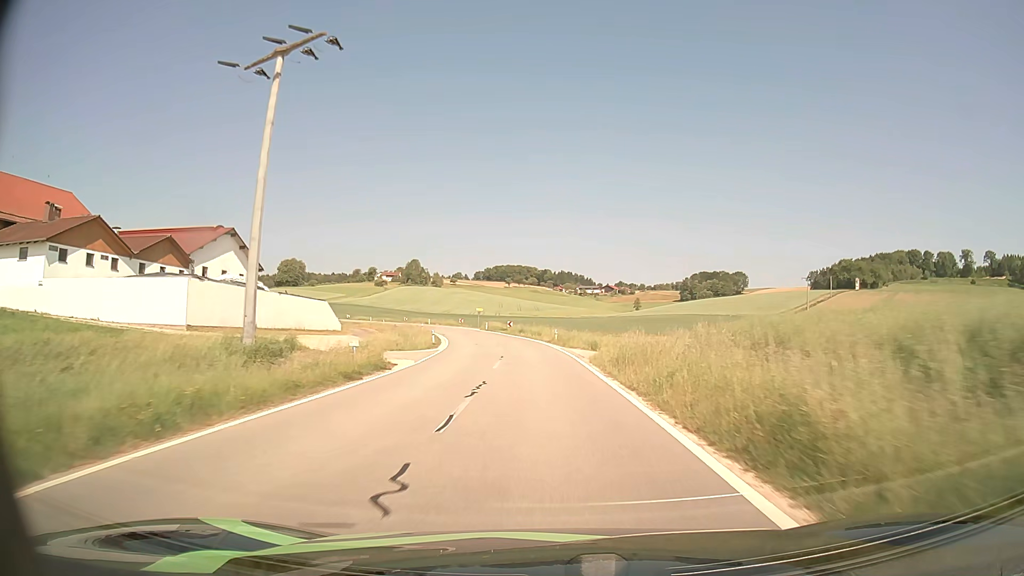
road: tertiary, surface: asphalt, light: Day
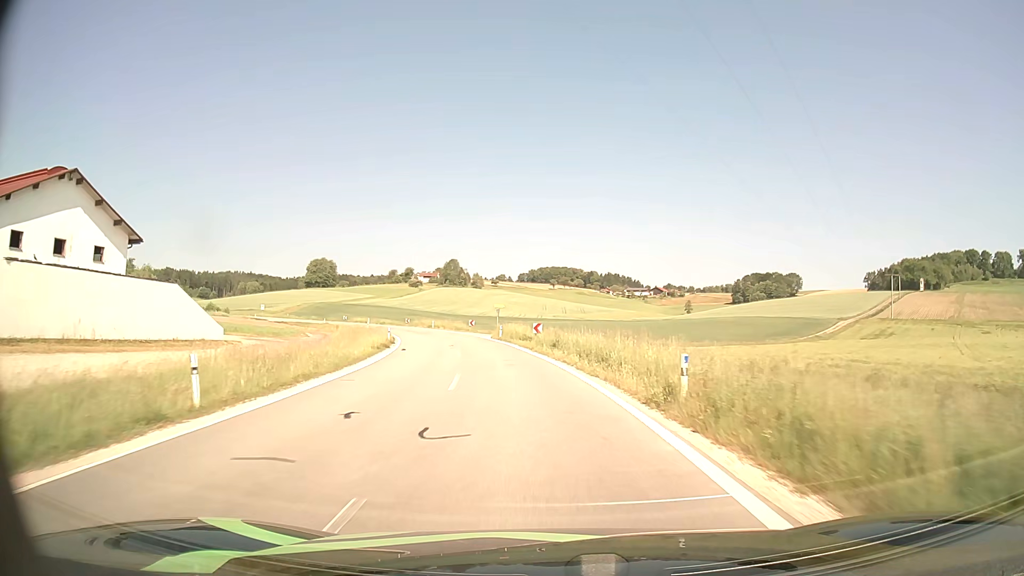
(-0.6, +31.4) m; -3°
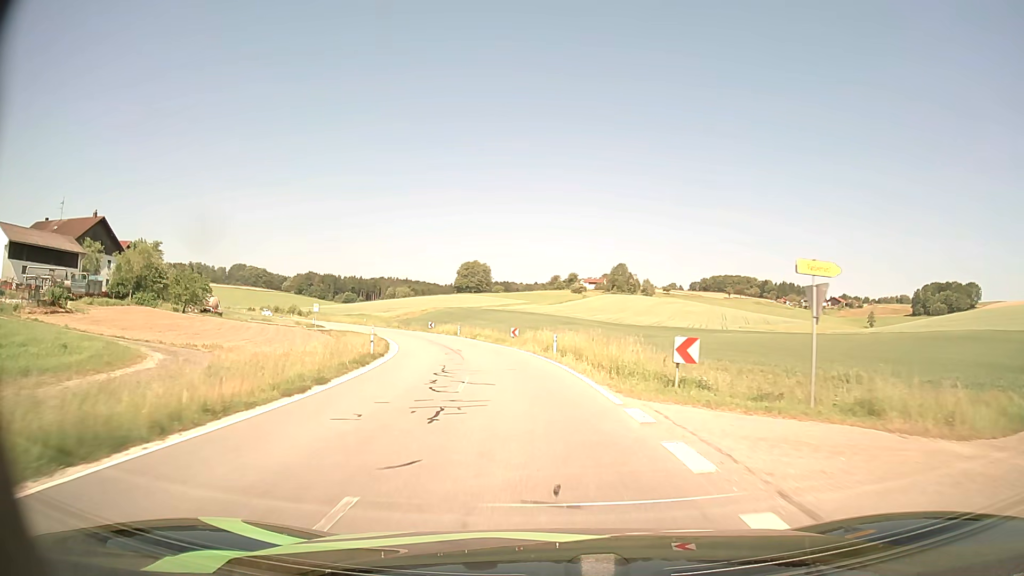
(-6.1, +48.1) m; -14°
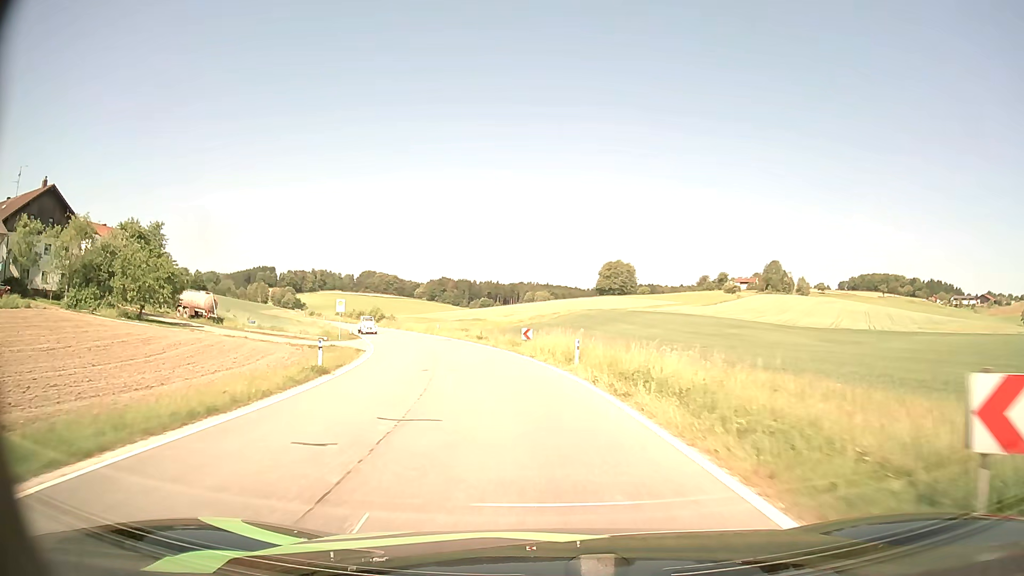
(-3.9, +37.2) m; -13°
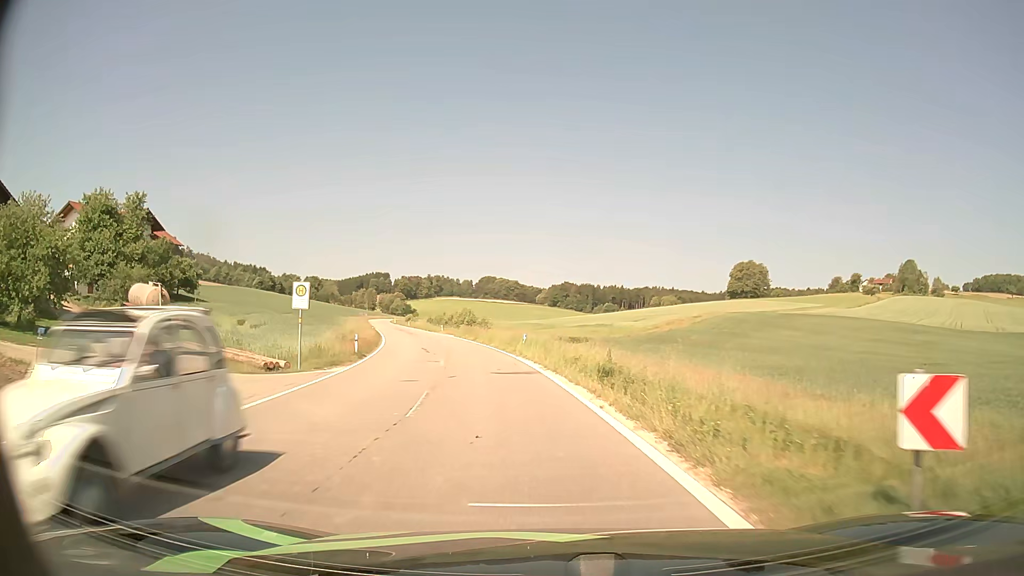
(-2.4, +27.4) m; -10°
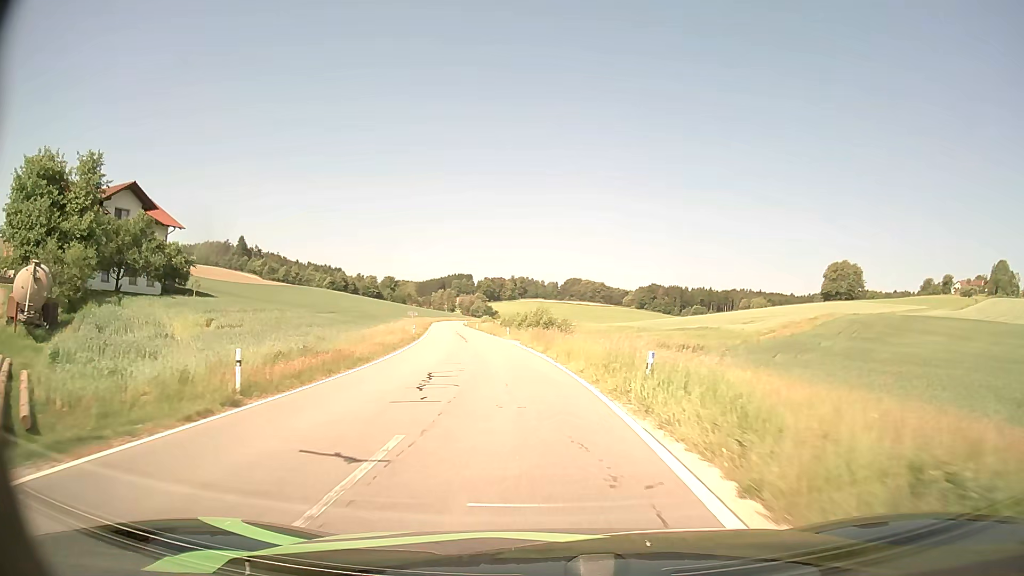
(-1.2, +18.2) m; -7°
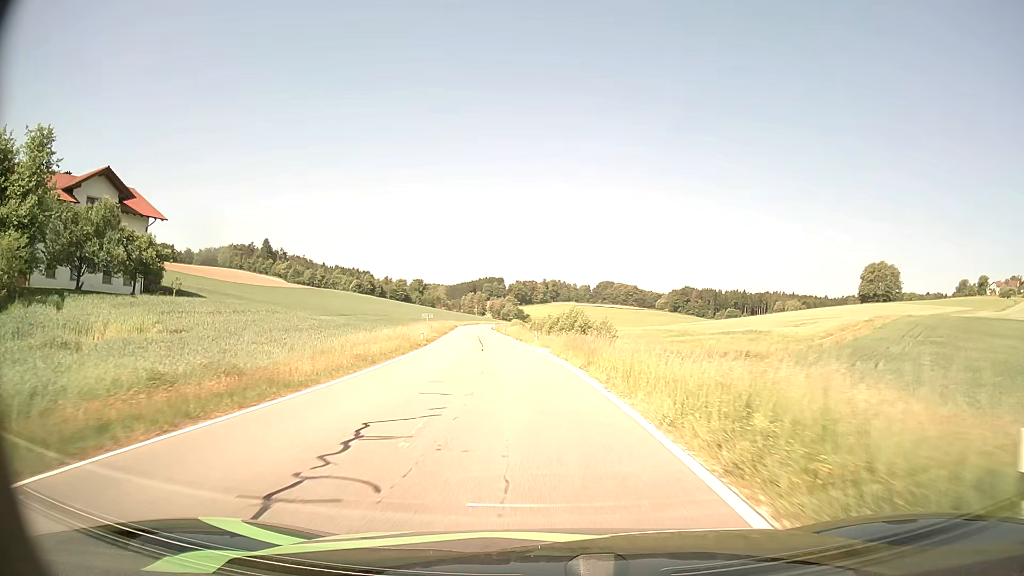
(-0.3, +9.1) m; -3°
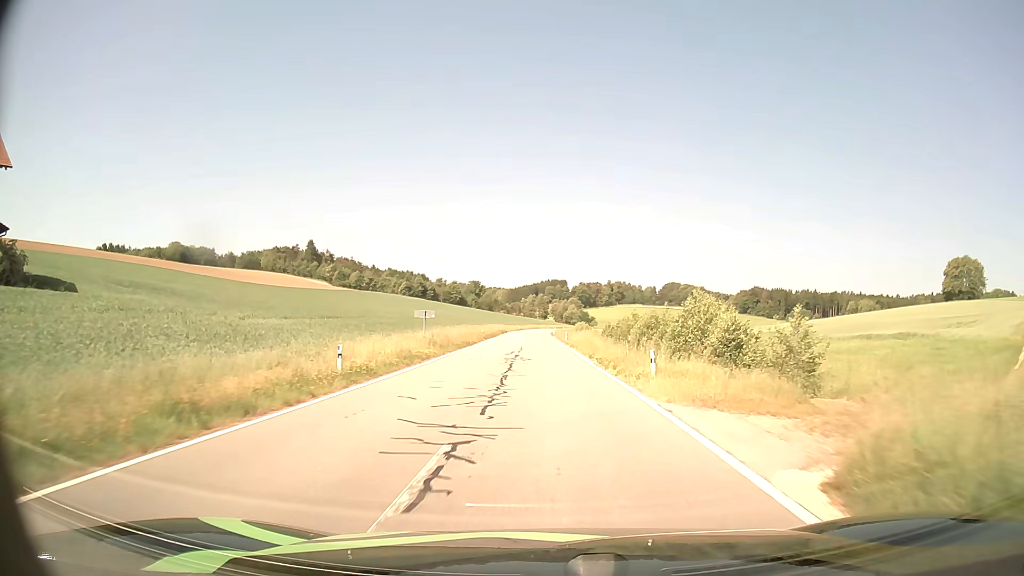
(-1.7, +27.8) m; -6°
(0, +10) (0, +20) (0, +30) (-1, +40) (-1, +50) (-1, +60) (-1, +70) (-1, +80) (-1, +90) (-2, +100) m
